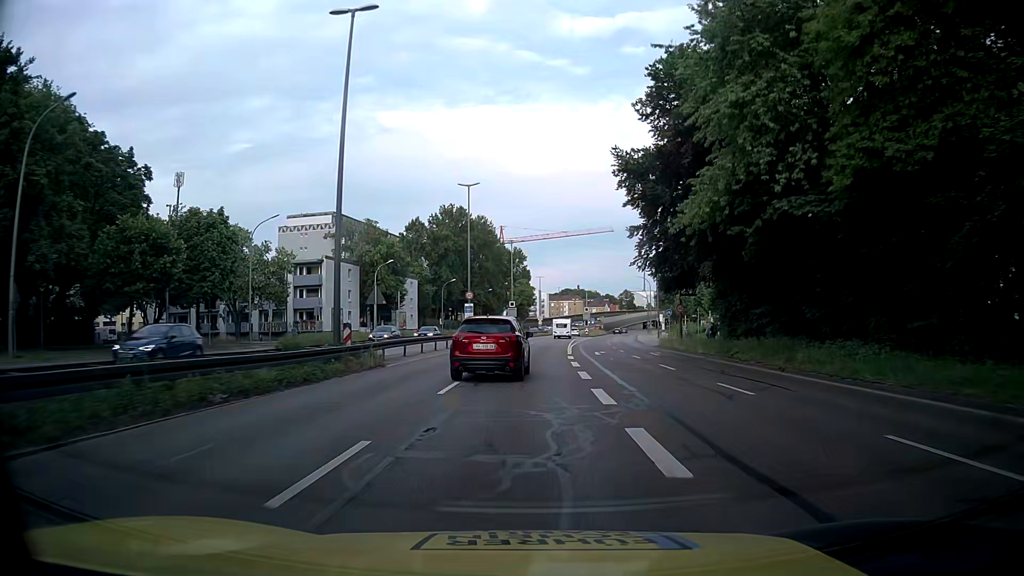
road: trunk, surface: asphalt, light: Day
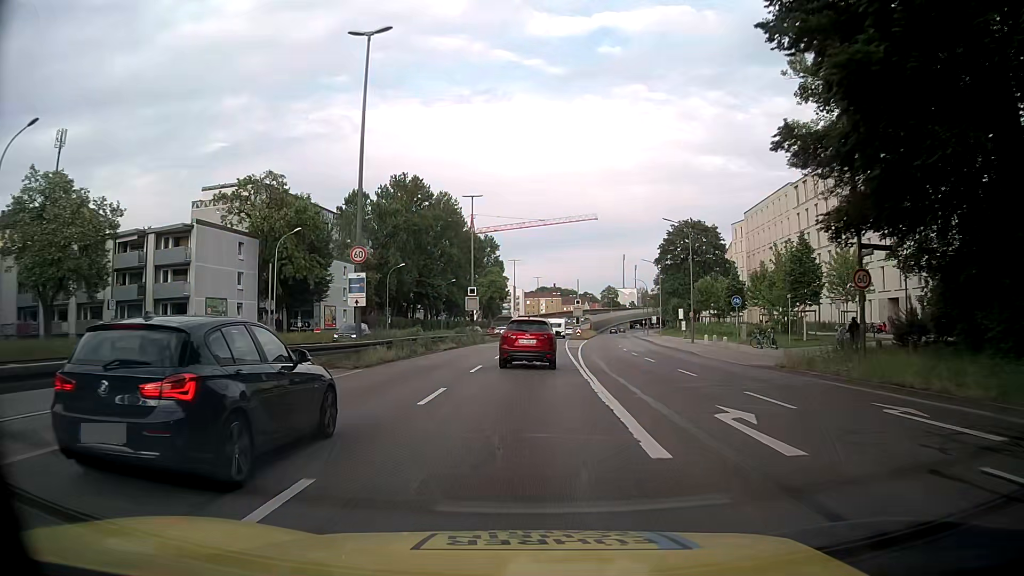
(+0.8, +29.2) m; +2°
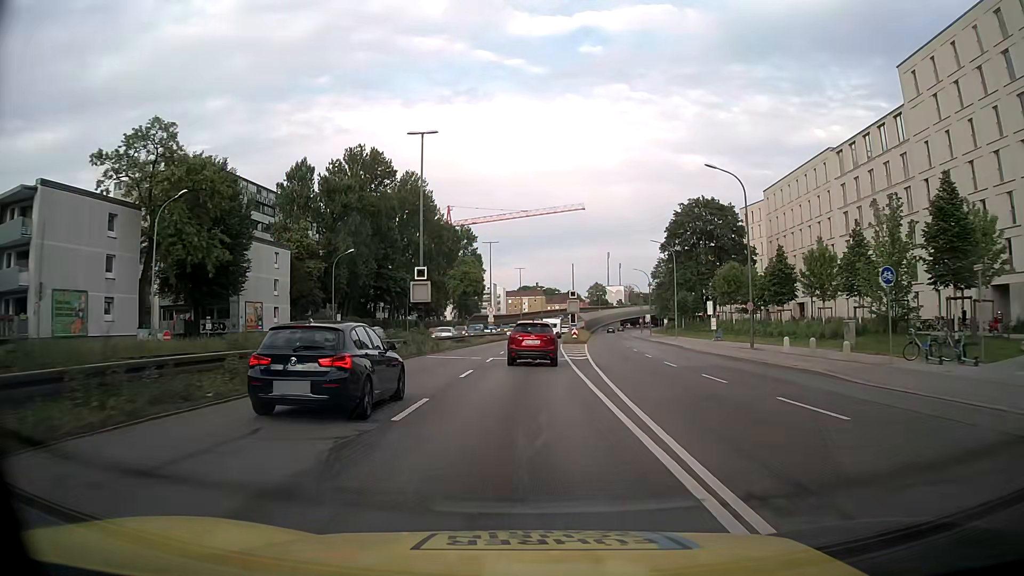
(+0.3, +19.5) m; +2°
(0, +10) (0, +20) (0, +30) (+1, +40) (+1, +50) (+1, +60) (+2, +70) (+3, +80) (+4, +90) (+4, +100) m
